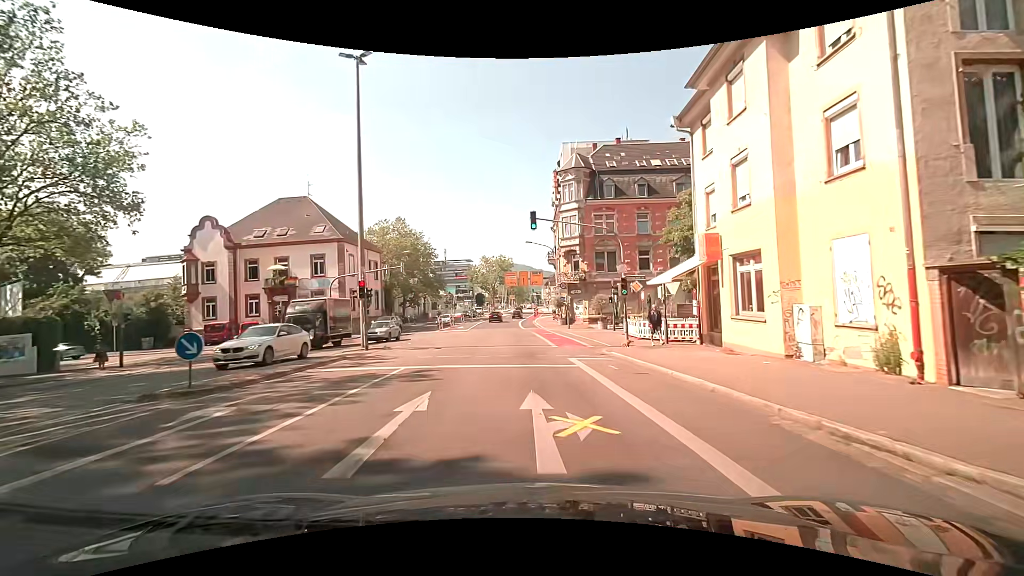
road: secondary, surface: asphalt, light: Day
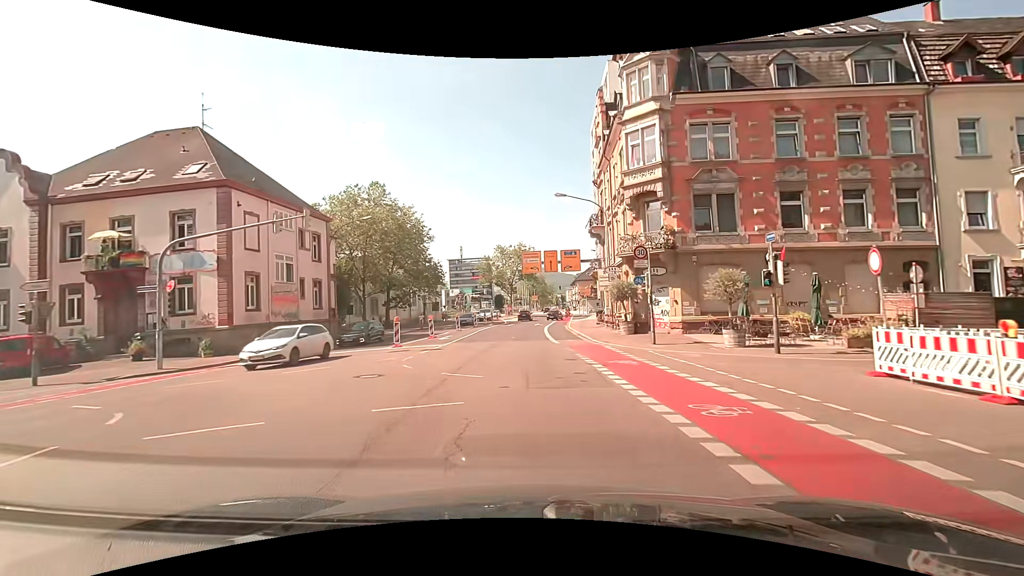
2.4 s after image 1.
(-0.5, +23.6) m; -2°
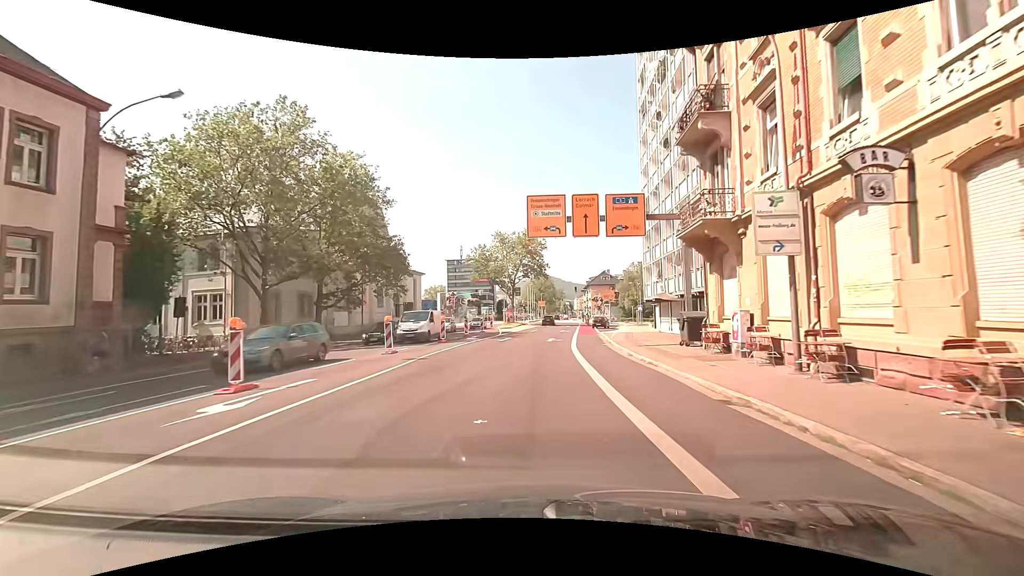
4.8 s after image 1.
(-0.5, +23.0) m; -2°
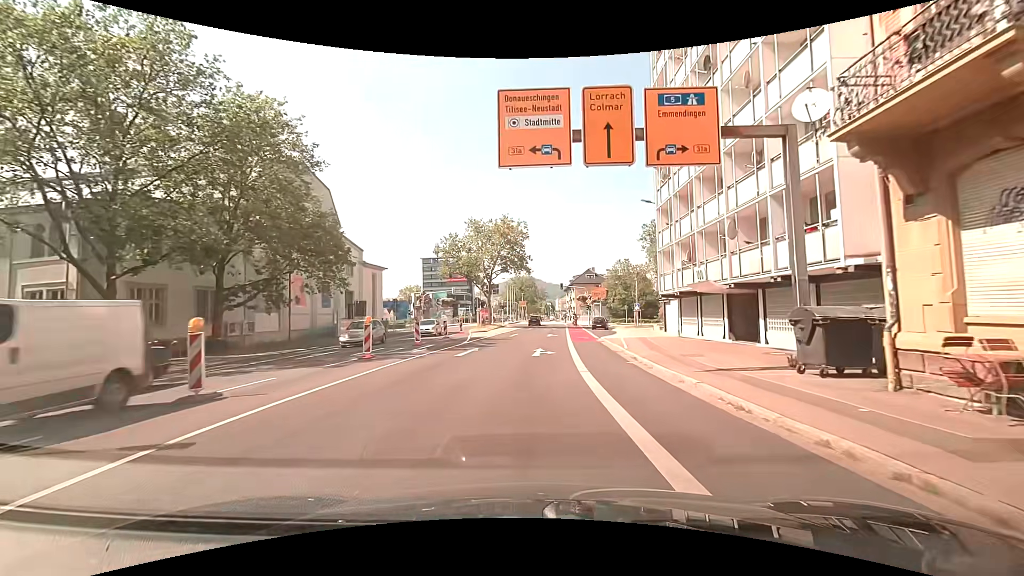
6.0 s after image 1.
(+0.1, +10.8) m; +2°
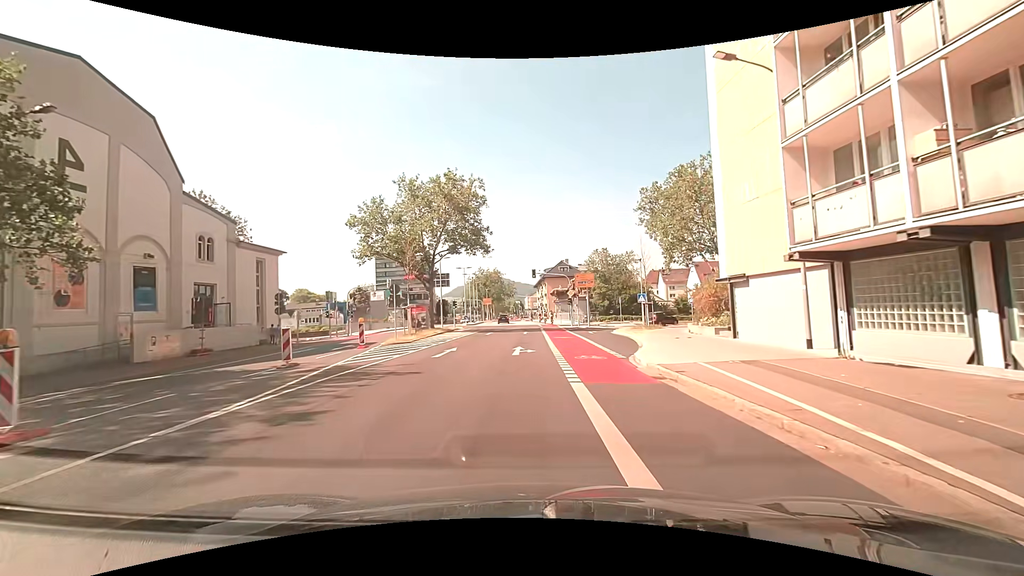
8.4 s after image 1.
(+1.1, +19.4) m; +6°
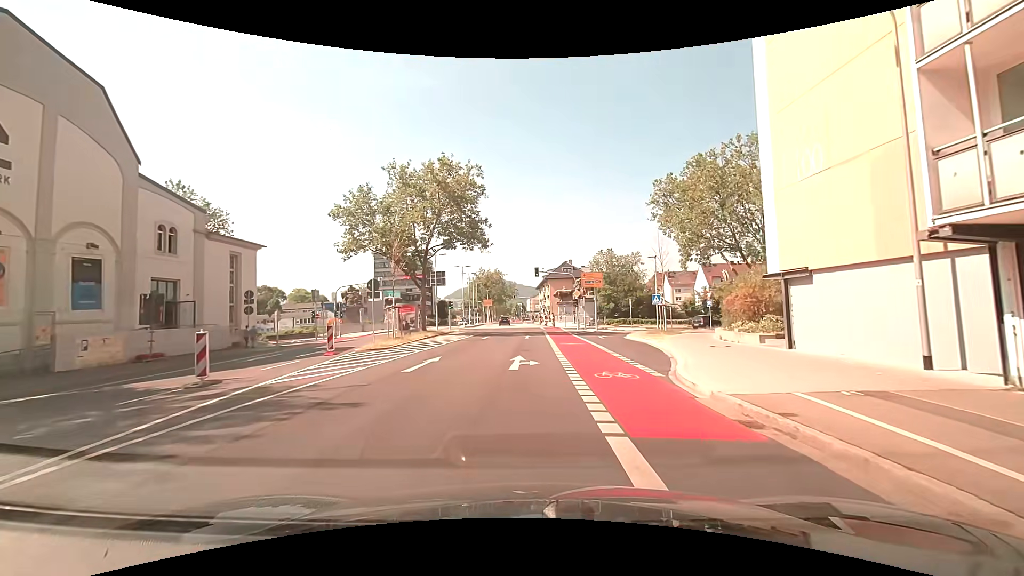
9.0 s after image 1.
(-0.1, +4.3) m; -2°
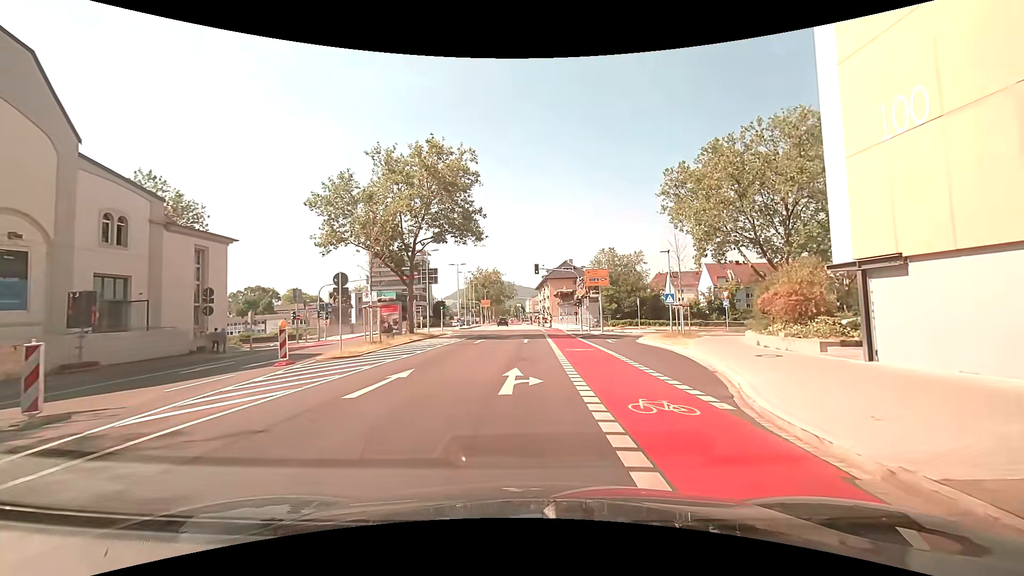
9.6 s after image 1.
(0.0, +4.0) m; -1°
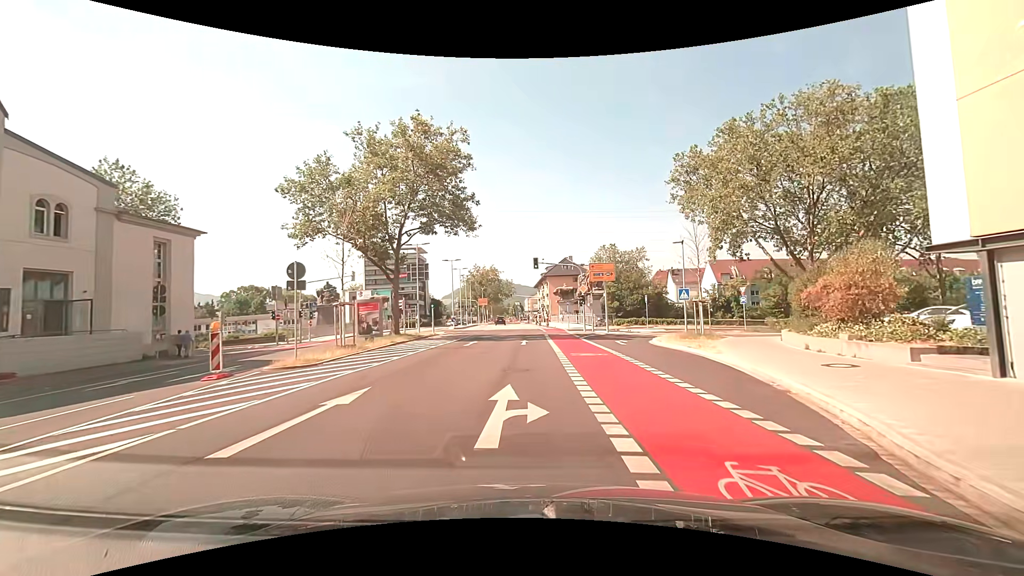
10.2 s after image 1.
(0.0, +3.6) m; 0°
(+1, +10) (+2, +20) (+5, +30) (+9, +38) (+18, +44) (+27, +47) (+37, +48) (+47, +49) (+57, +49) (+67, +48) m
